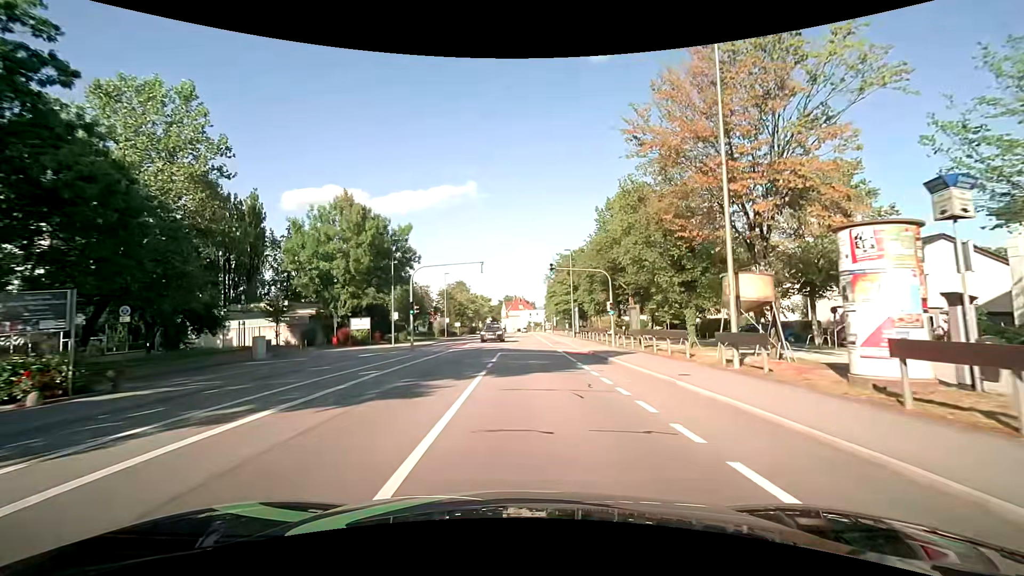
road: tertiary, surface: asphalt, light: Day
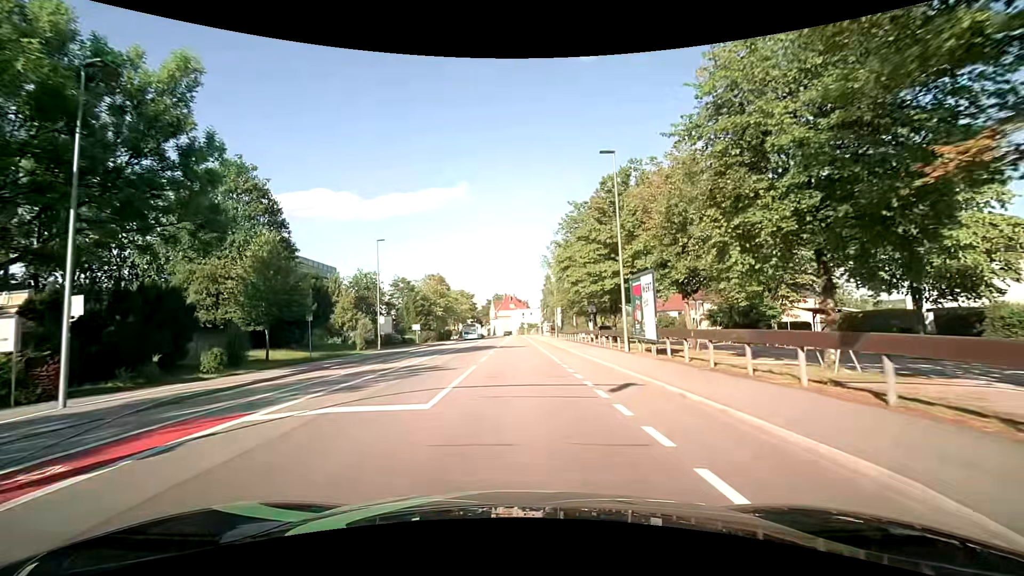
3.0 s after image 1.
(+0.6, +32.8) m; +1°
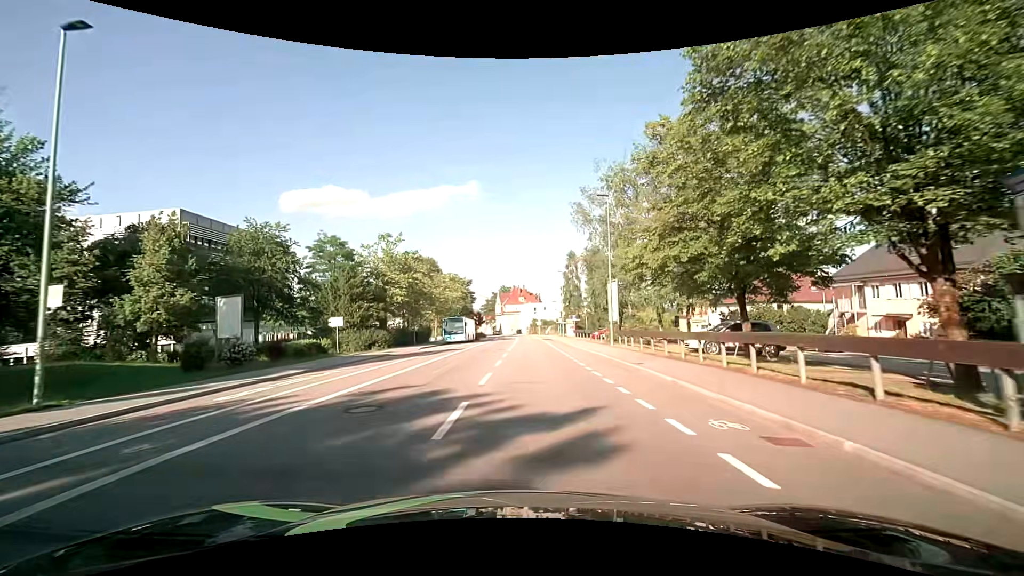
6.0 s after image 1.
(-0.7, +33.8) m; -2°
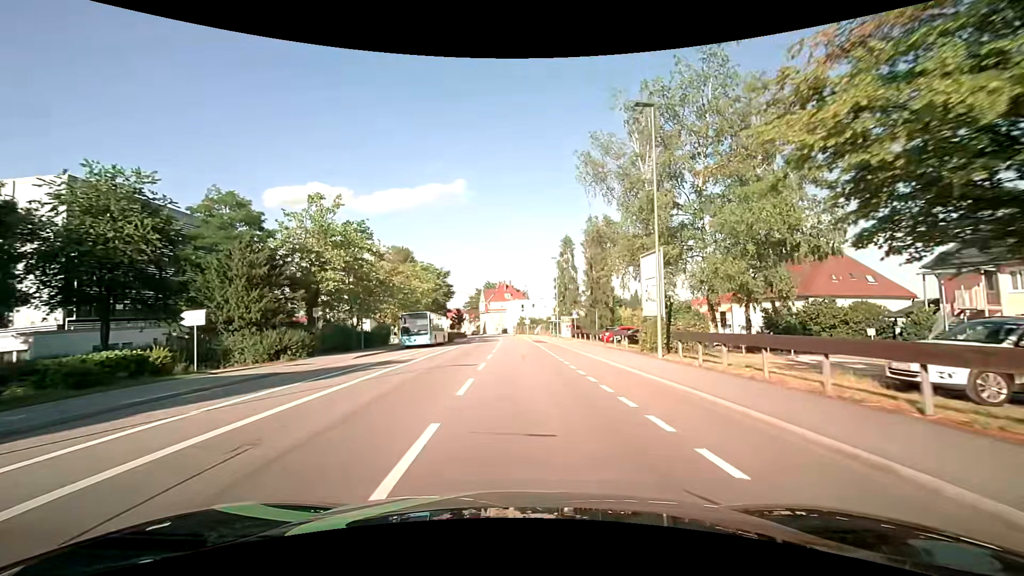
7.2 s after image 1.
(+0.2, +14.0) m; +2°
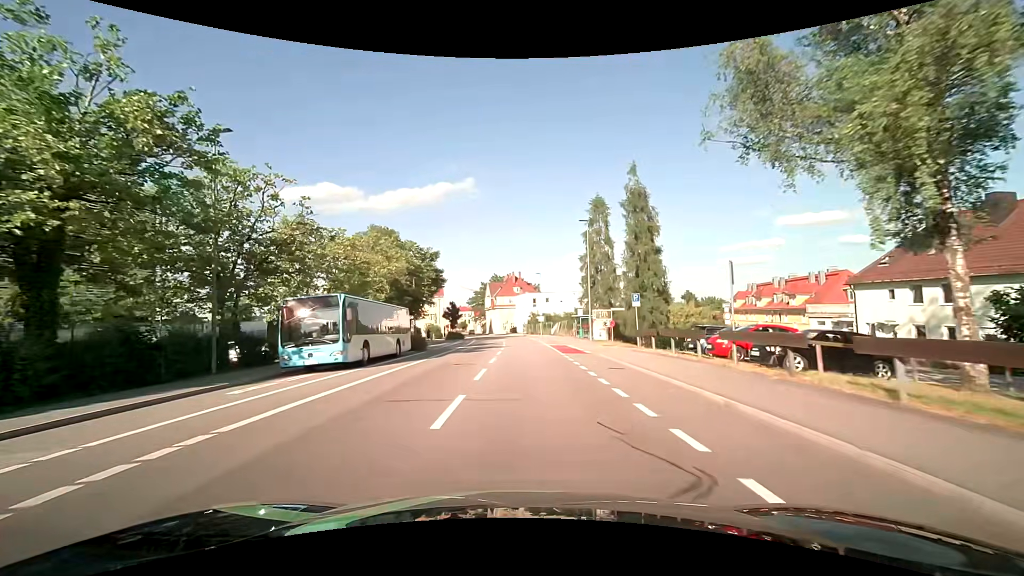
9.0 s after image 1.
(-0.1, +21.5) m; -2°
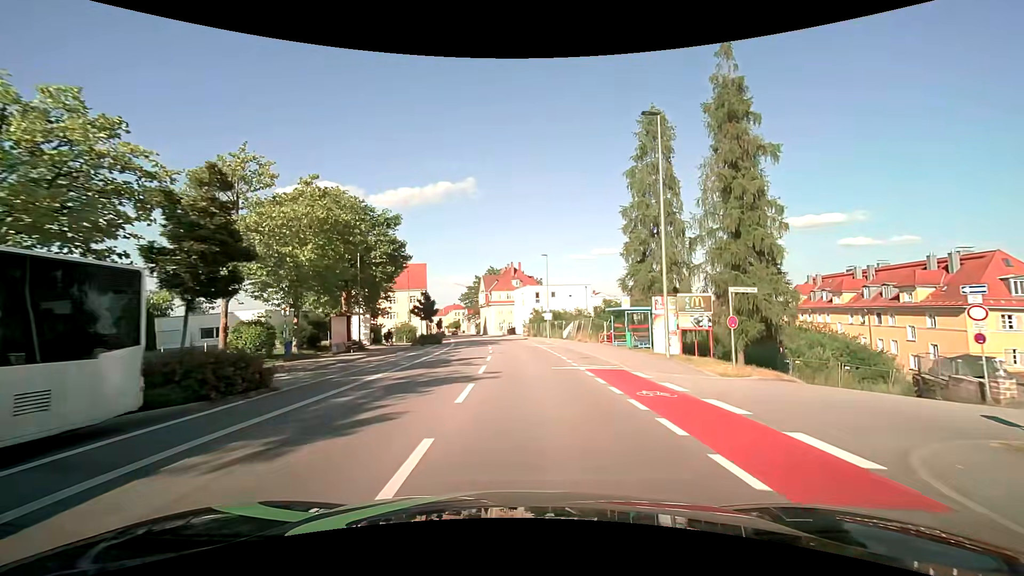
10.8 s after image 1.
(+0.2, +21.5) m; 0°
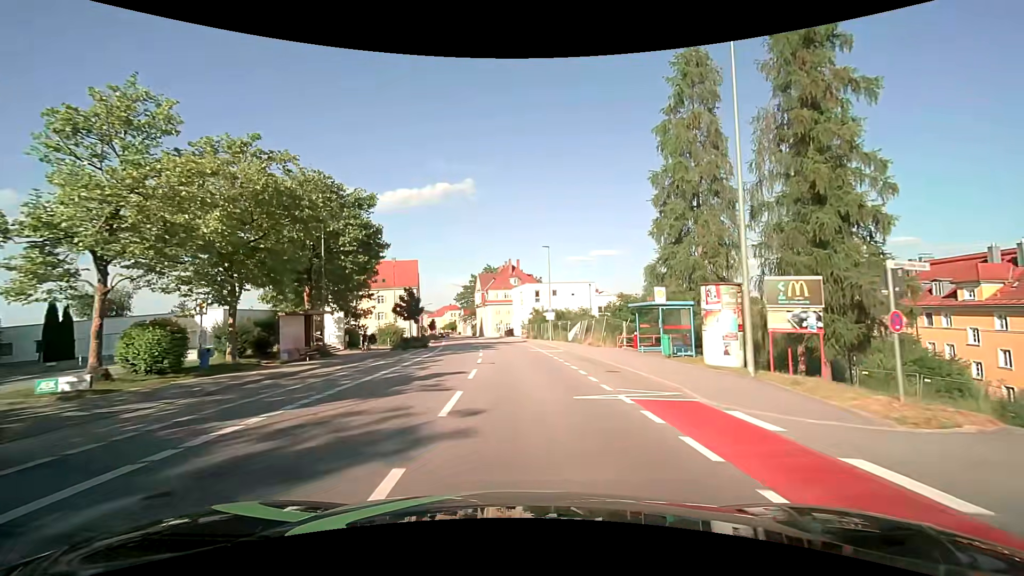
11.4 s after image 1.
(0.0, +7.2) m; 0°
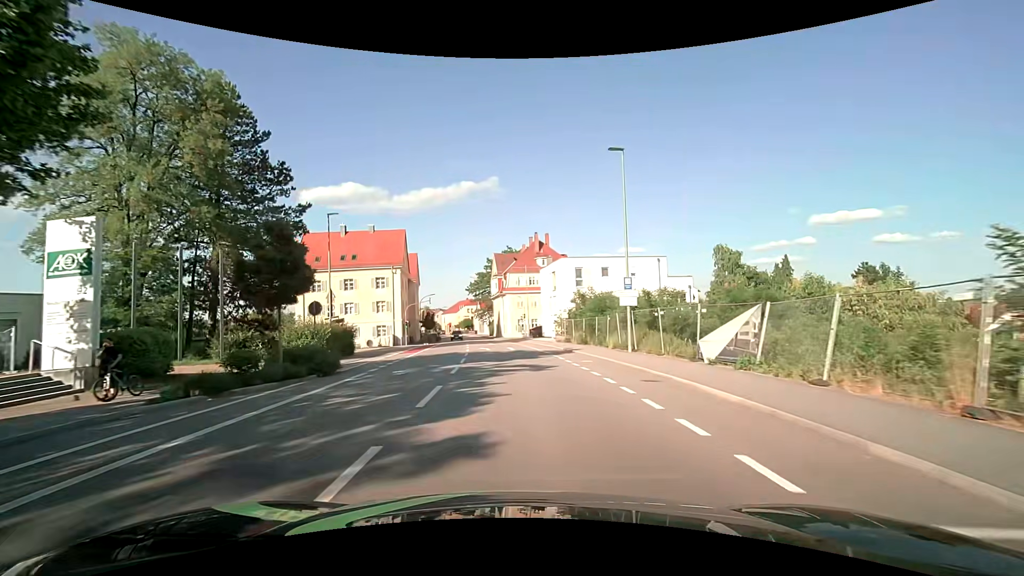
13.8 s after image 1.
(-0.6, +29.2) m; -3°
(0, +10) (0, +20) (-1, +30) (-1, +40) (-2, +50) (-3, +60) (-5, +70) (-6, +80) (-8, +90) (-9, +99) m
